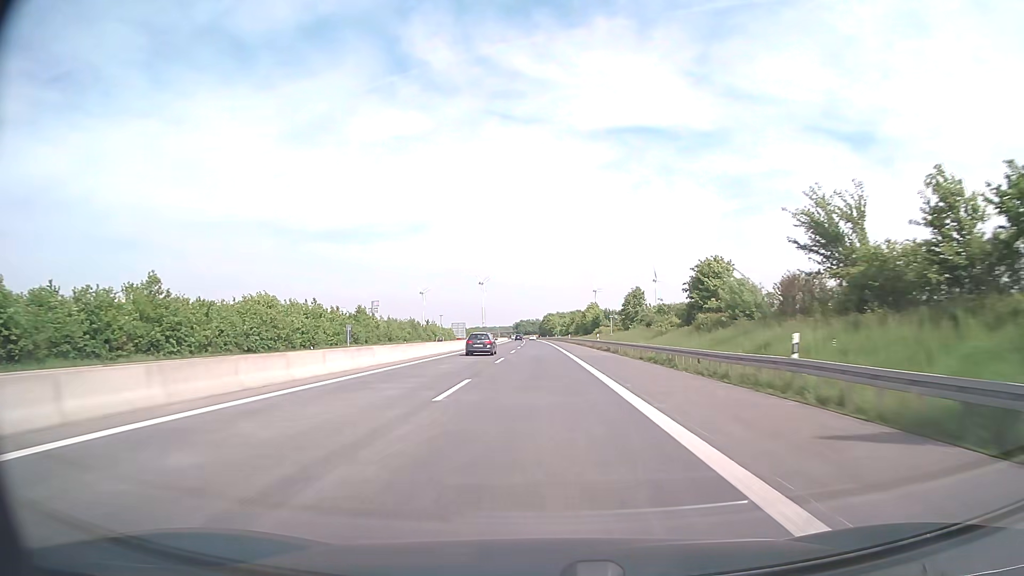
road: motorway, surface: asphalt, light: Day
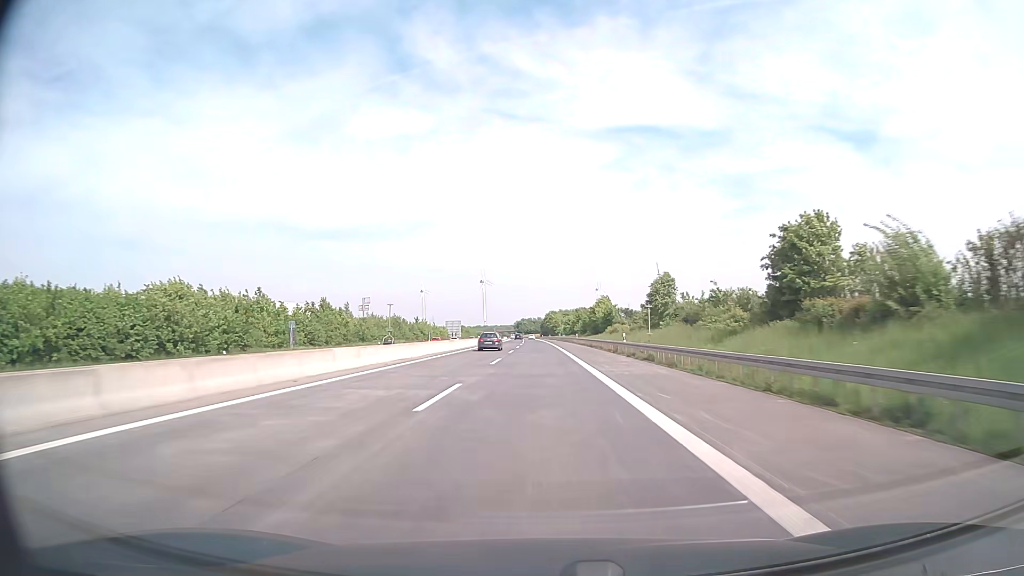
(0.0, +19.9) m; 0°
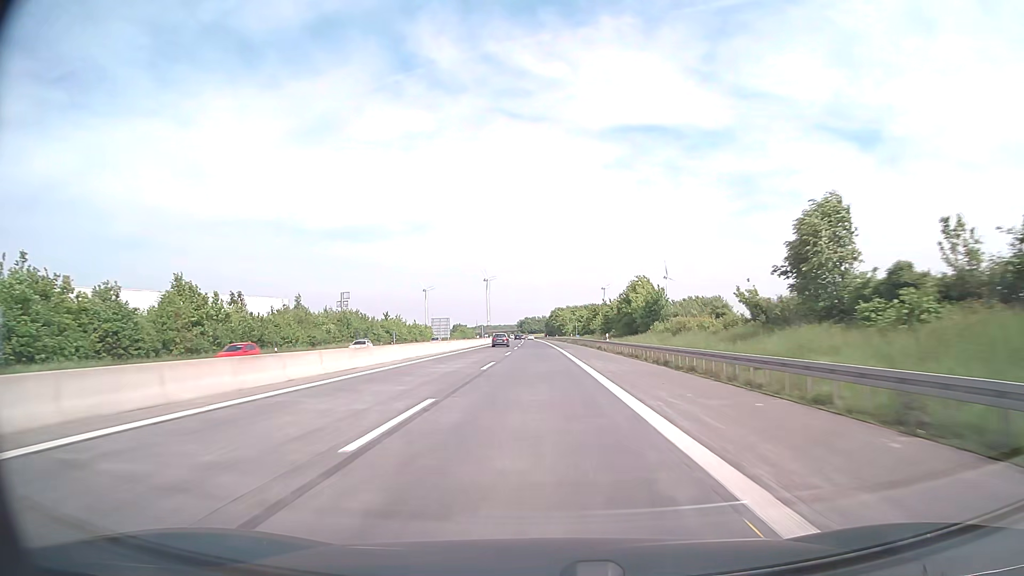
(-0.1, +39.8) m; 0°
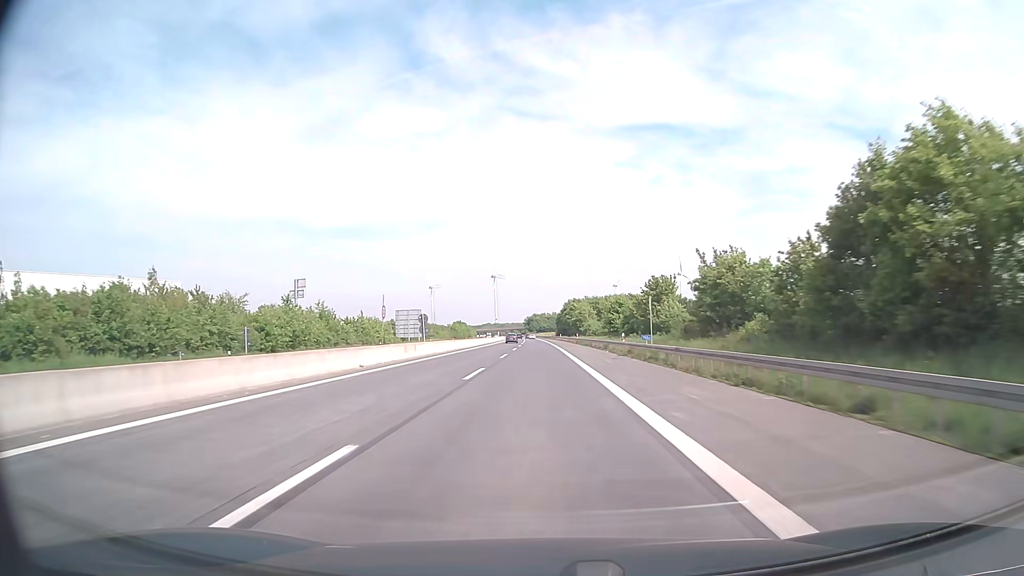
(-0.4, +59.6) m; -1°
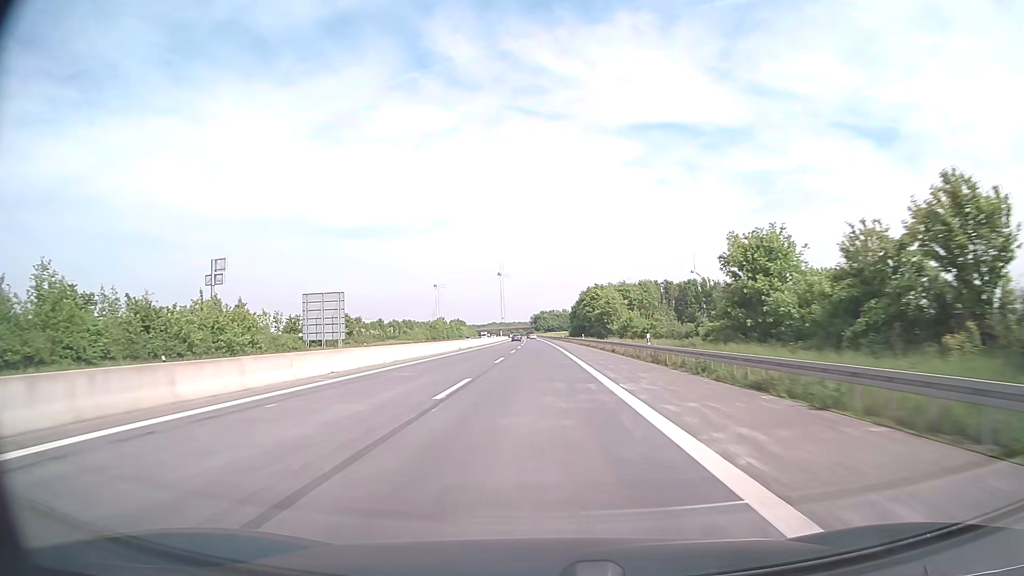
(-0.4, +59.6) m; -1°
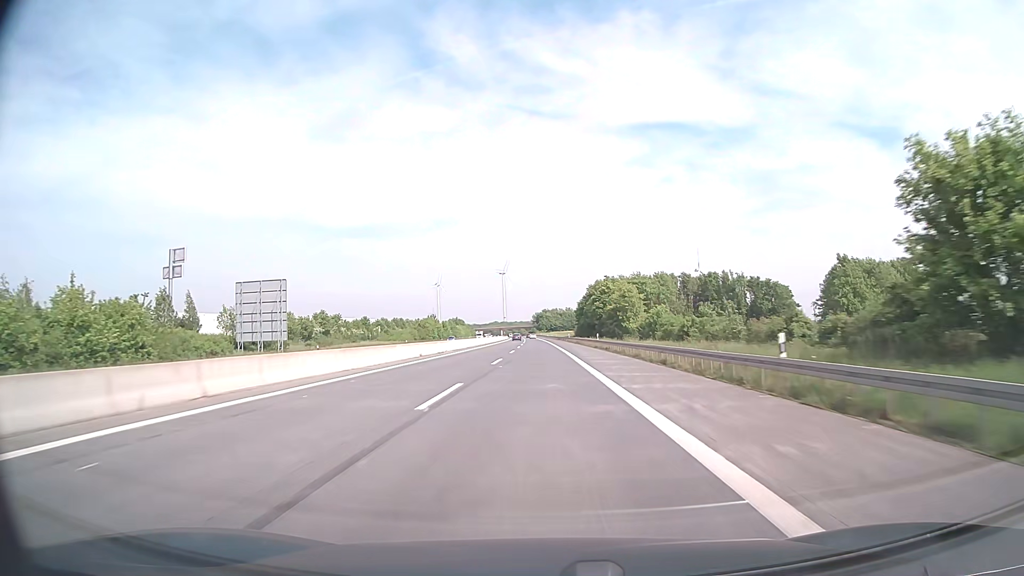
(0.0, +19.9) m; 0°
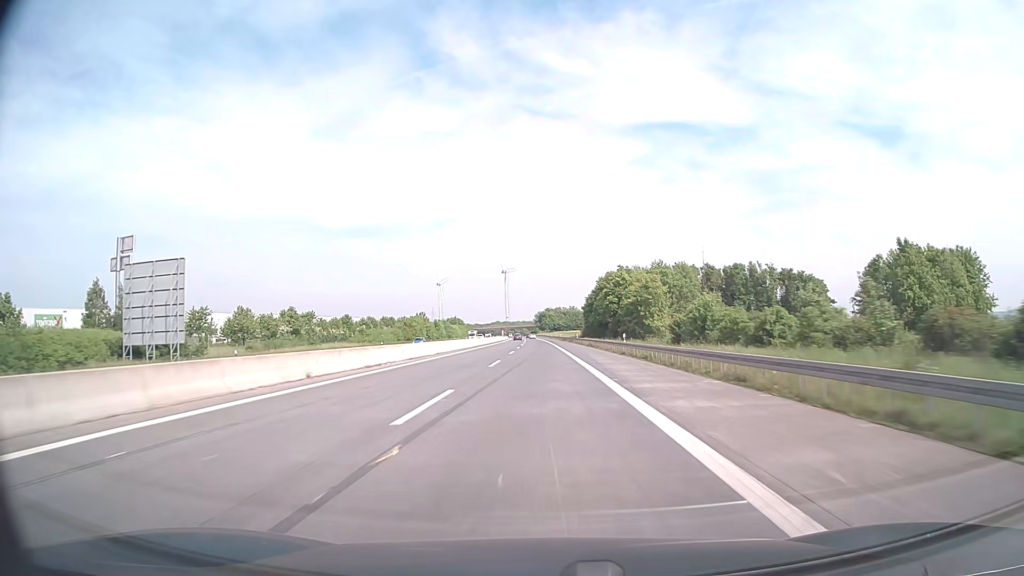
(-0.1, +19.9) m; 0°
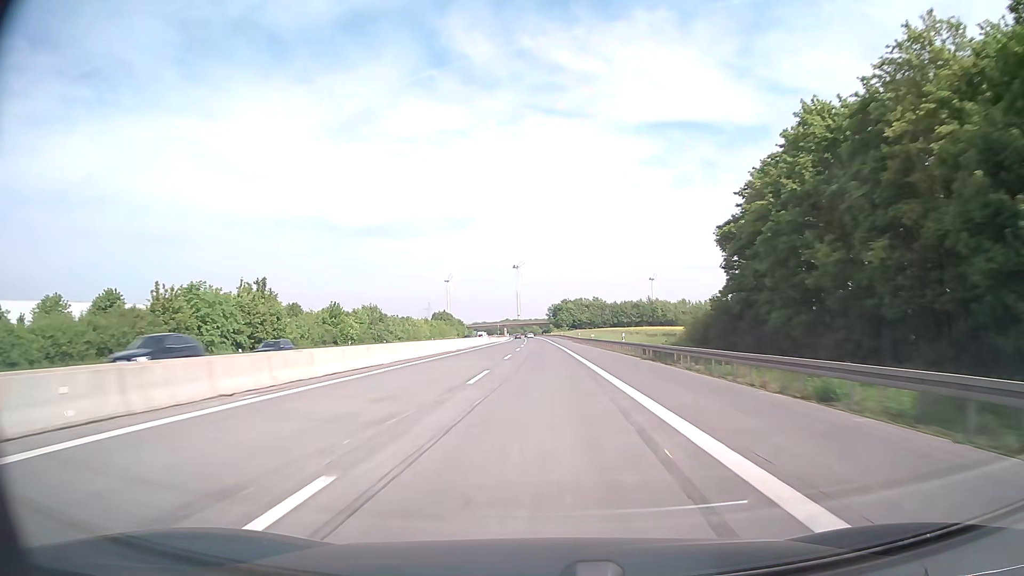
(-1.1, +99.3) m; -1°
(0, +10) (0, +20) (0, +30) (0, +40) (0, +50) (0, +60) (0, +70) (0, +80) (0, +90) (0, +100) m
